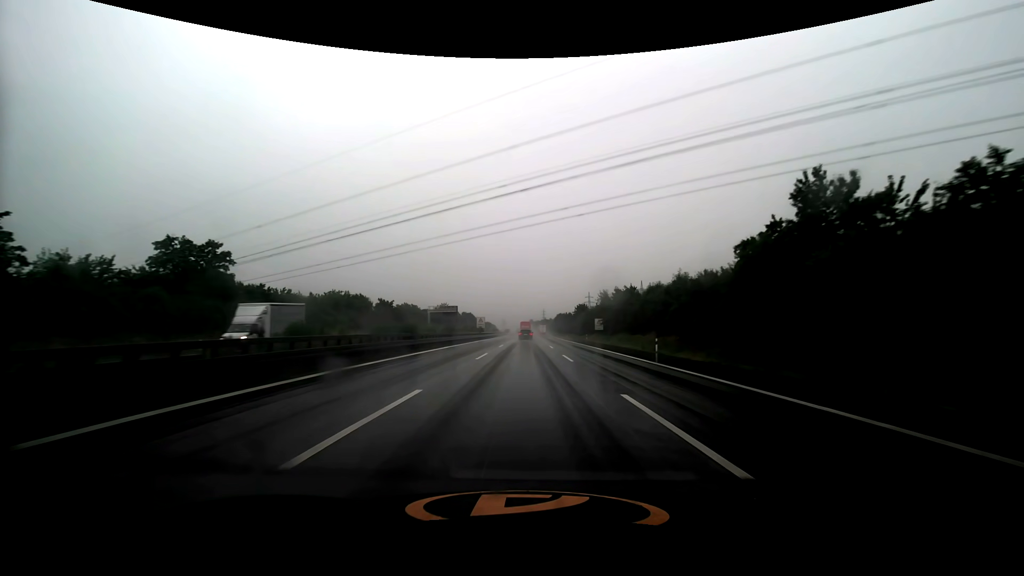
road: motorway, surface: asphalt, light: Day
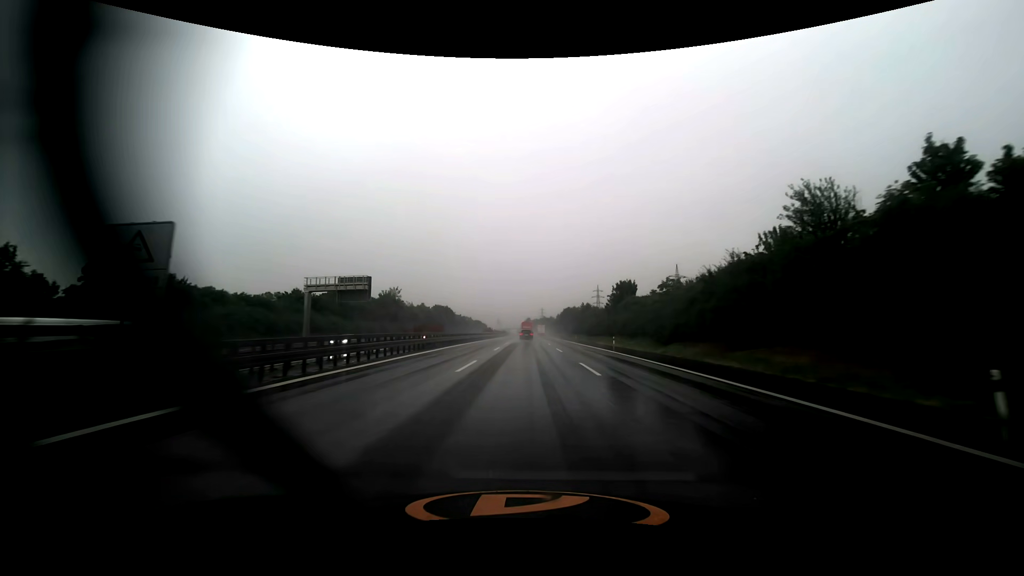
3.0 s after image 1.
(+0.1, +79.7) m; 0°
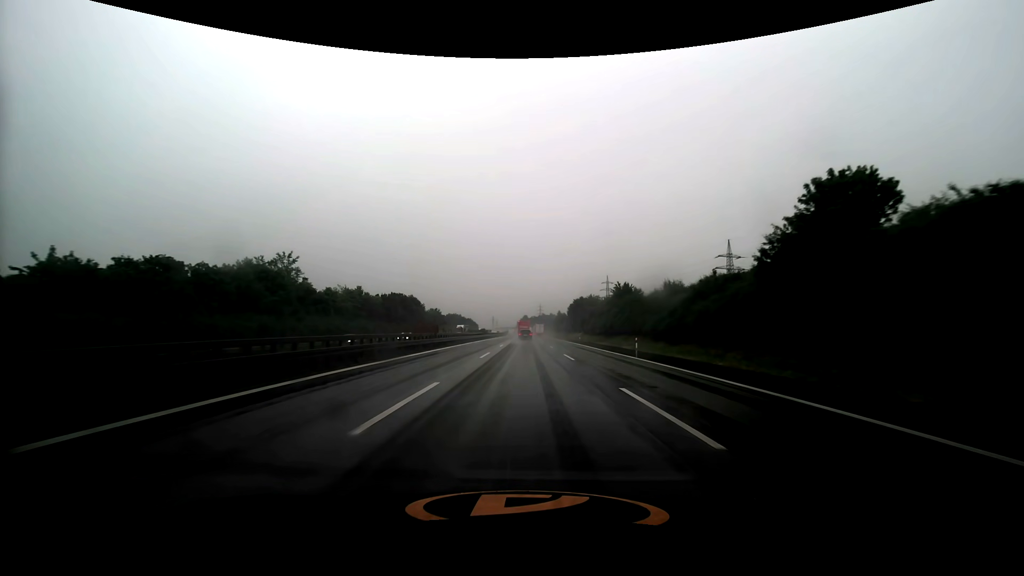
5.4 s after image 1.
(+0.2, +63.9) m; 0°
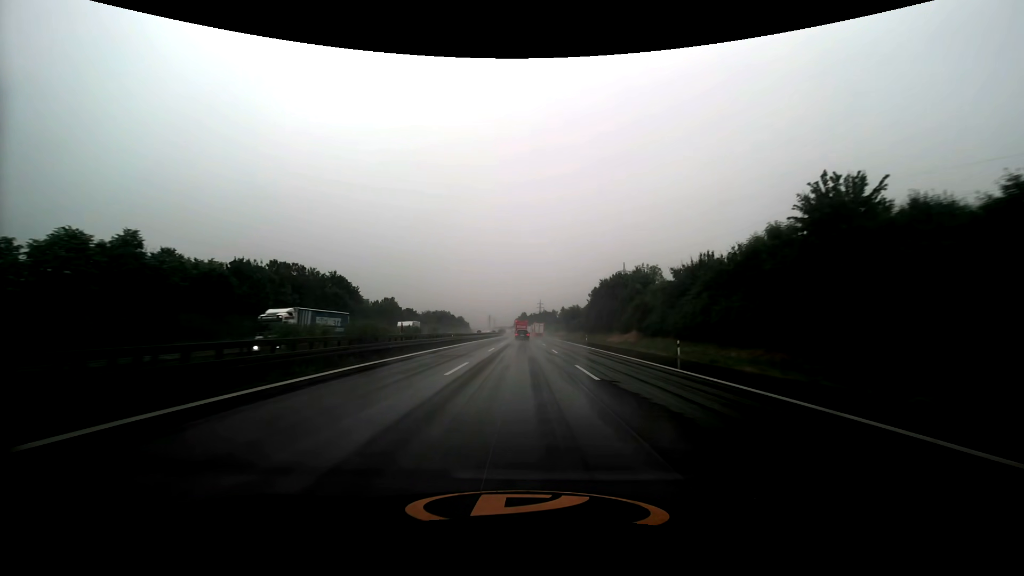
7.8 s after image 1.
(0.0, +64.1) m; 0°
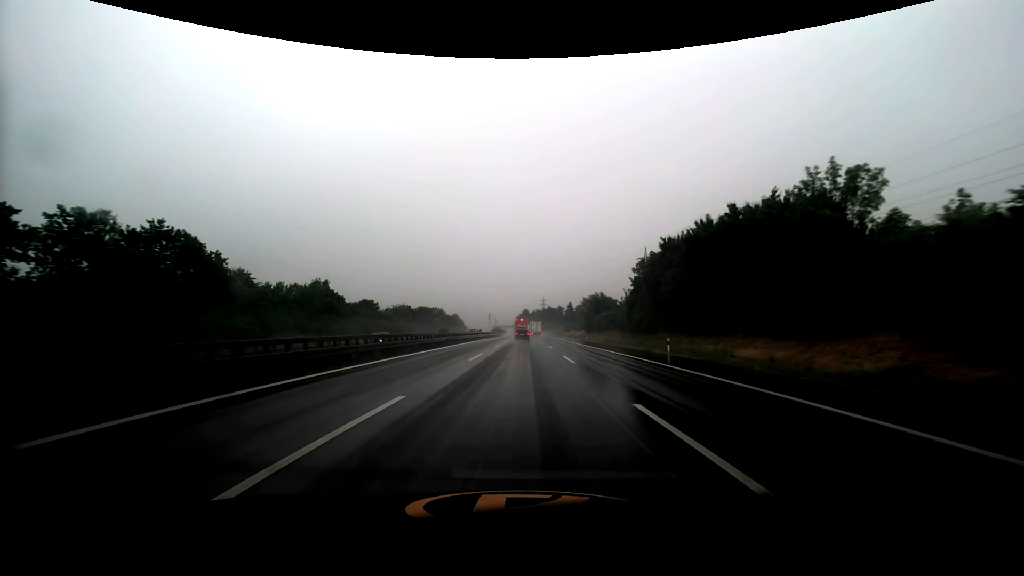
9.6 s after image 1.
(-0.1, +47.1) m; 0°
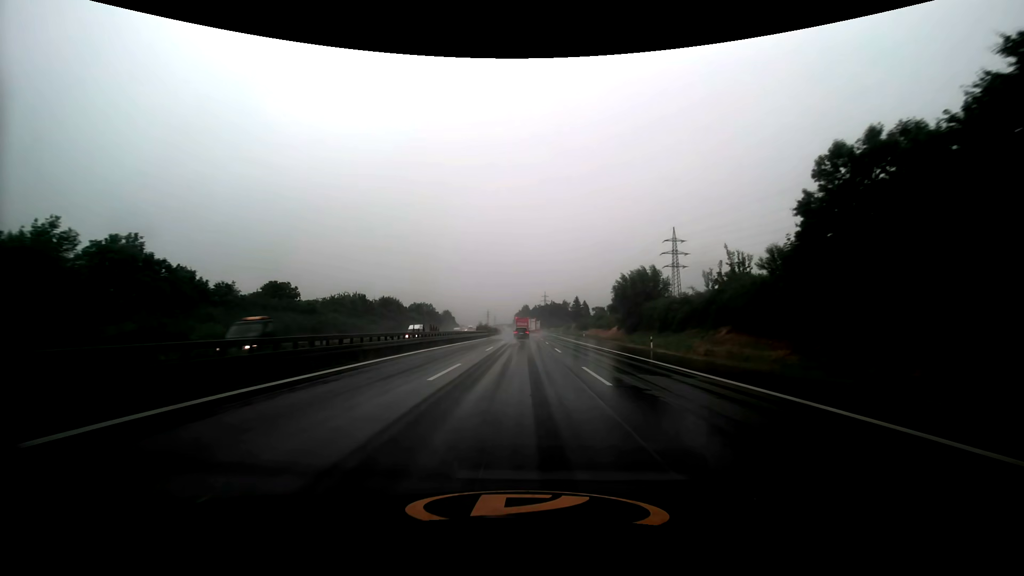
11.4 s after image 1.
(0.0, +45.0) m; 0°
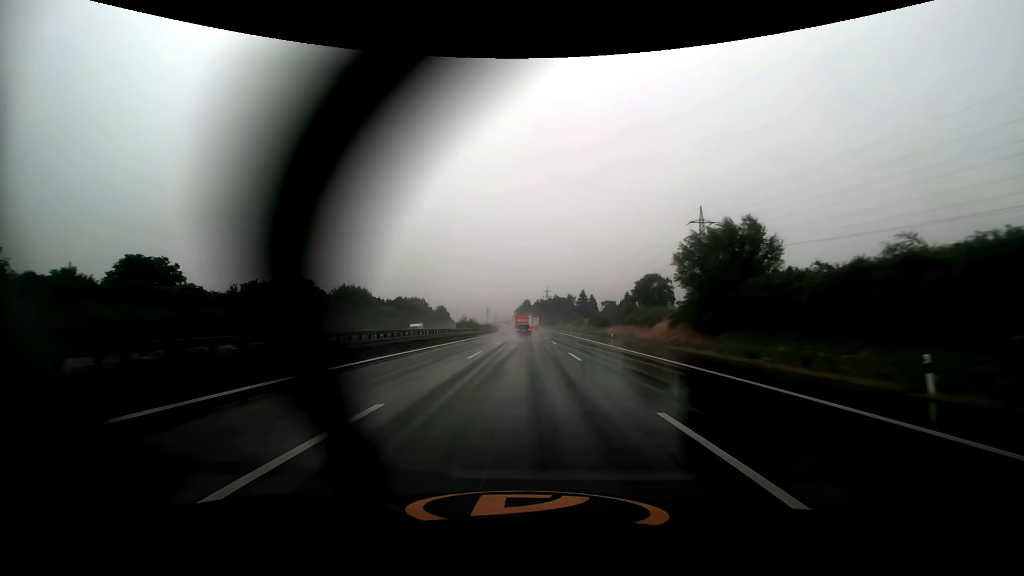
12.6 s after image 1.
(0.0, +28.4) m; 0°
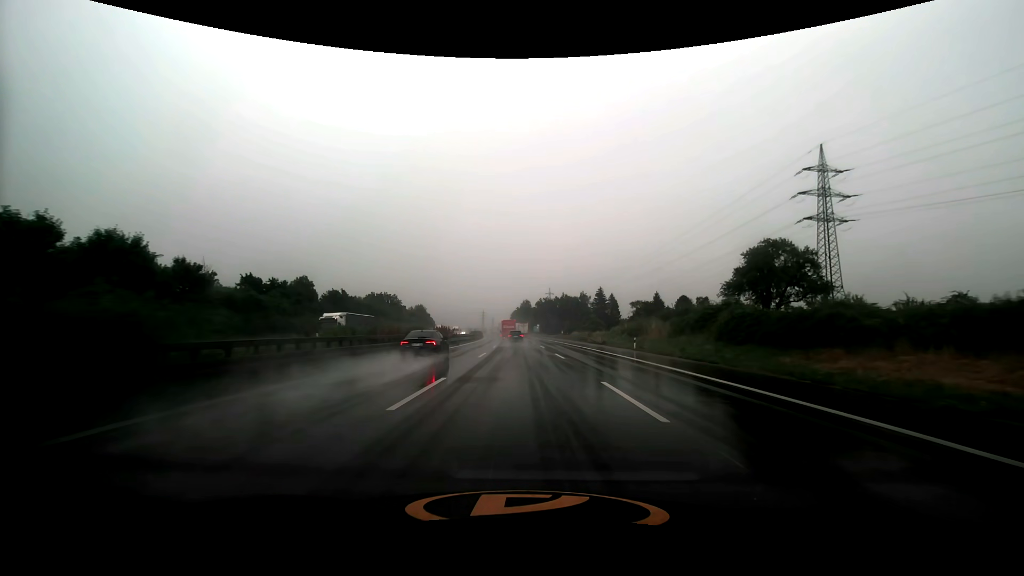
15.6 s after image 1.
(0.0, +66.3) m; 0°
(0, +10) (0, +20) (0, +30) (0, +40) (-1, +50) (-1, +60) (-1, +70) (-2, +80) (-2, +90) (-3, +100) m
